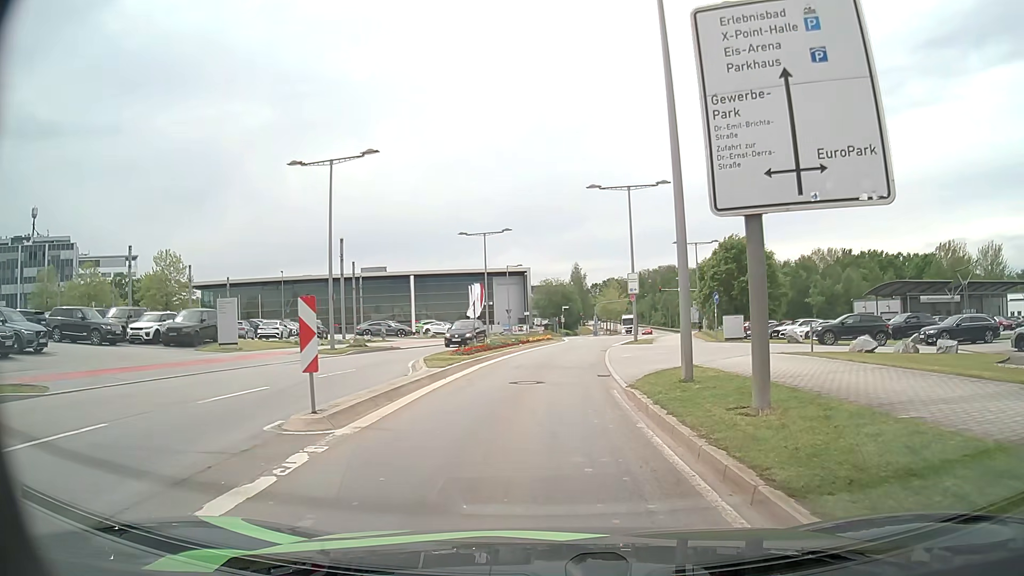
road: secondary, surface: asphalt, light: Day
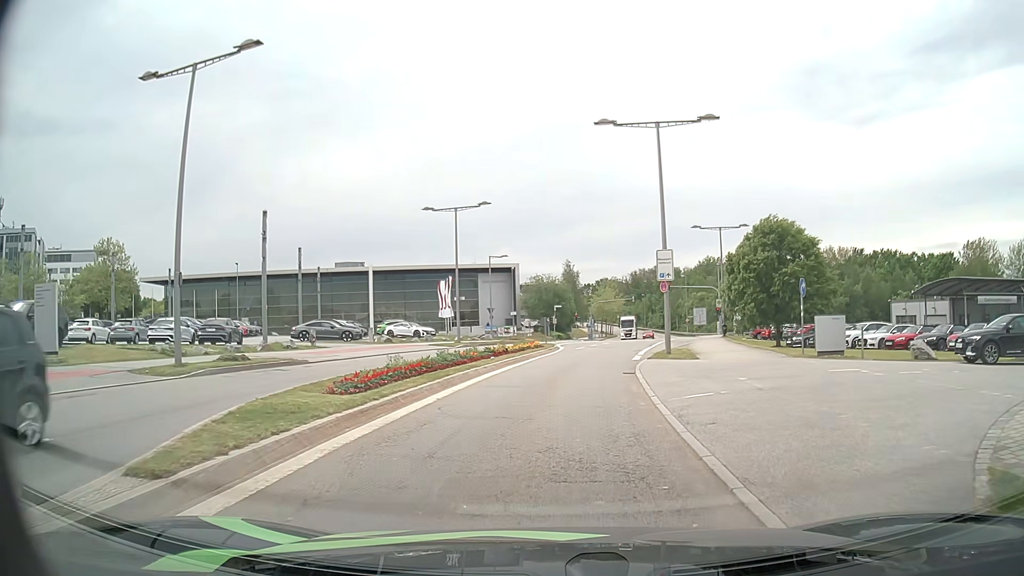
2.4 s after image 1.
(+0.2, +13.3) m; +1°
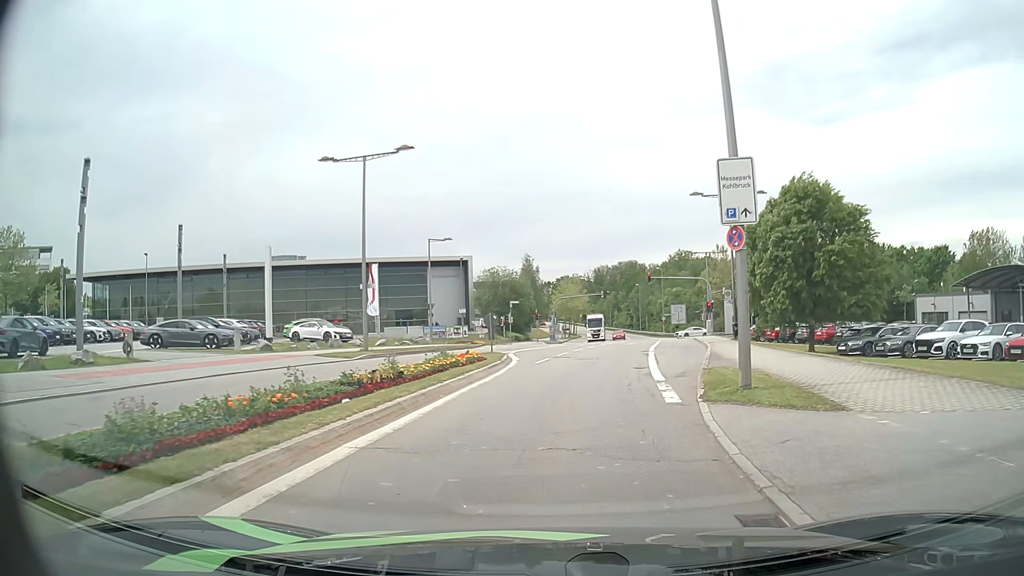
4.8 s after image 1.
(+0.3, +14.4) m; +3°
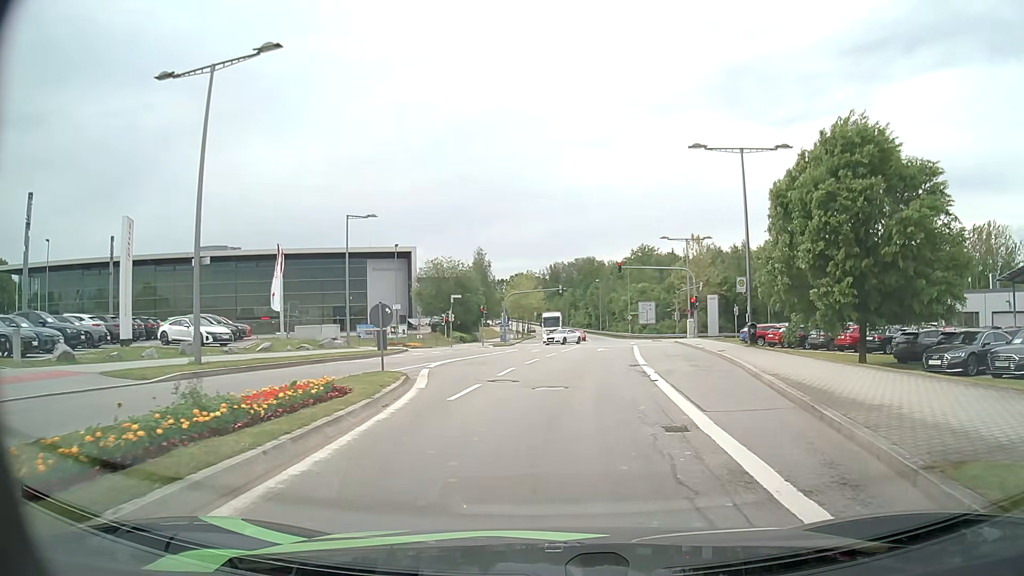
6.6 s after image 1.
(+0.4, +12.0) m; +4°
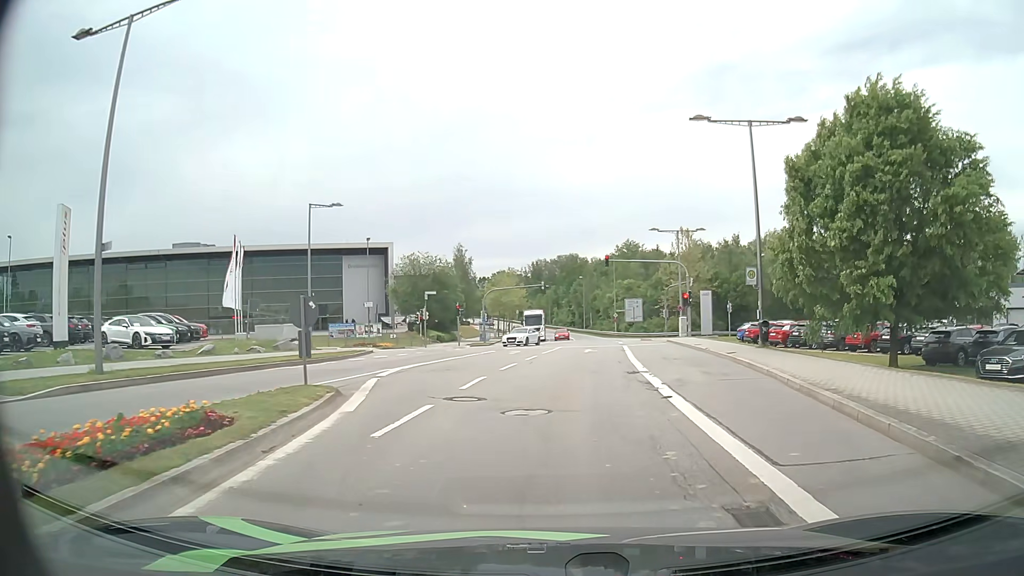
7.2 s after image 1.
(+0.1, +4.2) m; +2°
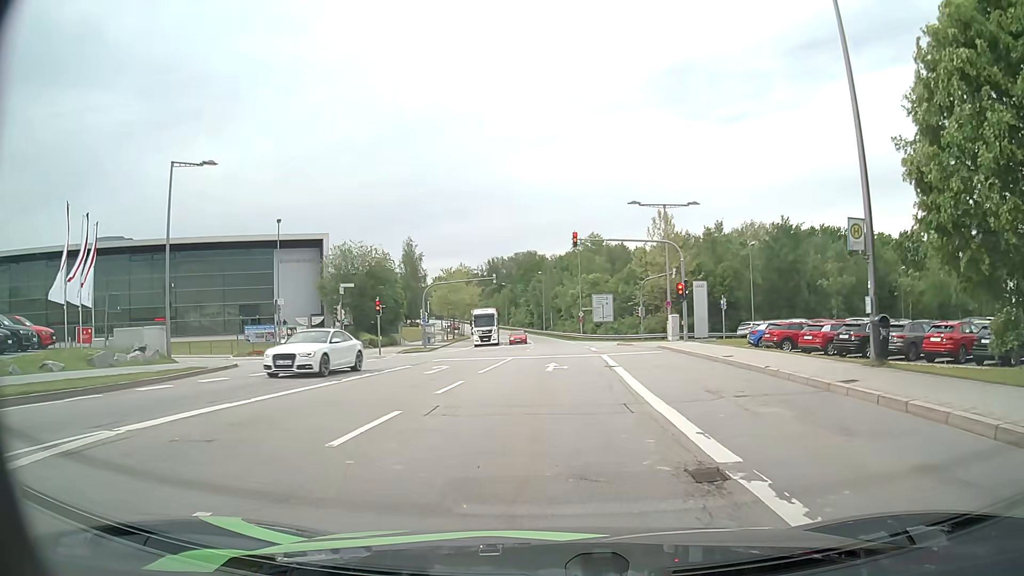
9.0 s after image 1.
(+0.5, +12.5) m; +2°
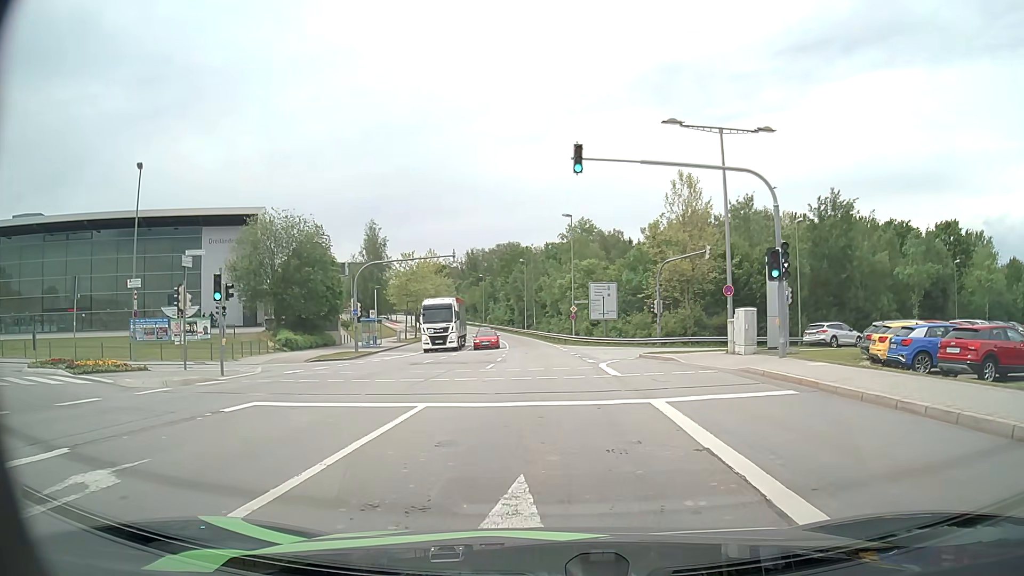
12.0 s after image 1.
(+0.6, +17.9) m; +3°
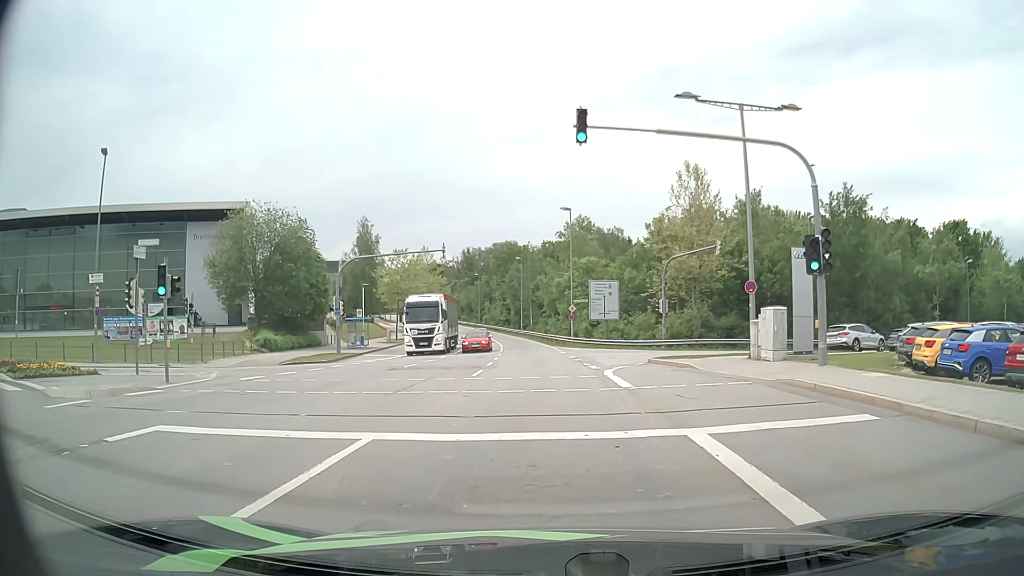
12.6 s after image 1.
(0.0, +3.4) m; 0°
(0, +10) (0, +20) (0, +30) (0, +40) (-1, +50) (-2, +60) (-3, +70) (-4, +80) (-6, +90) (-8, +99) m
